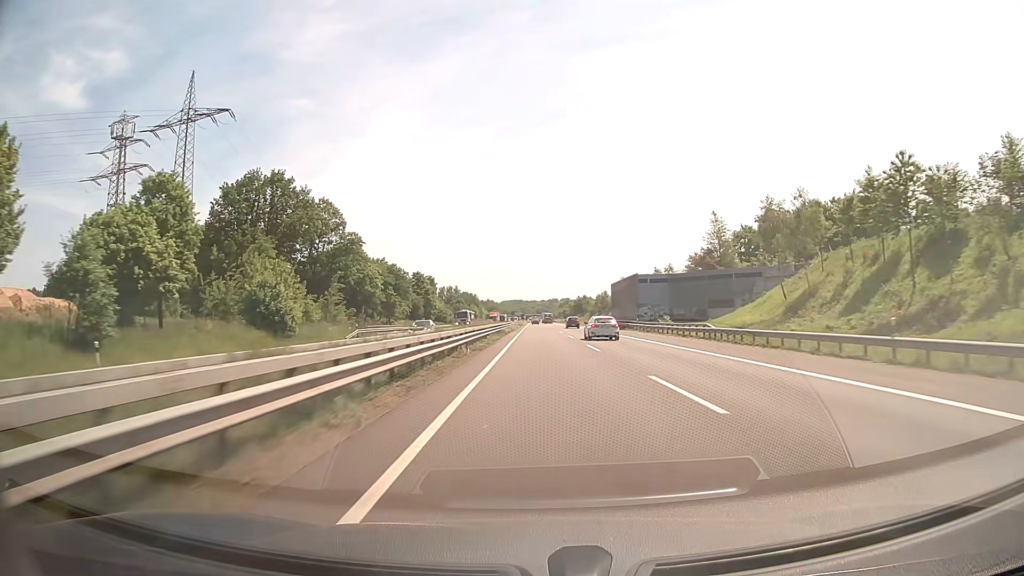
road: motorway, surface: asphalt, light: Day
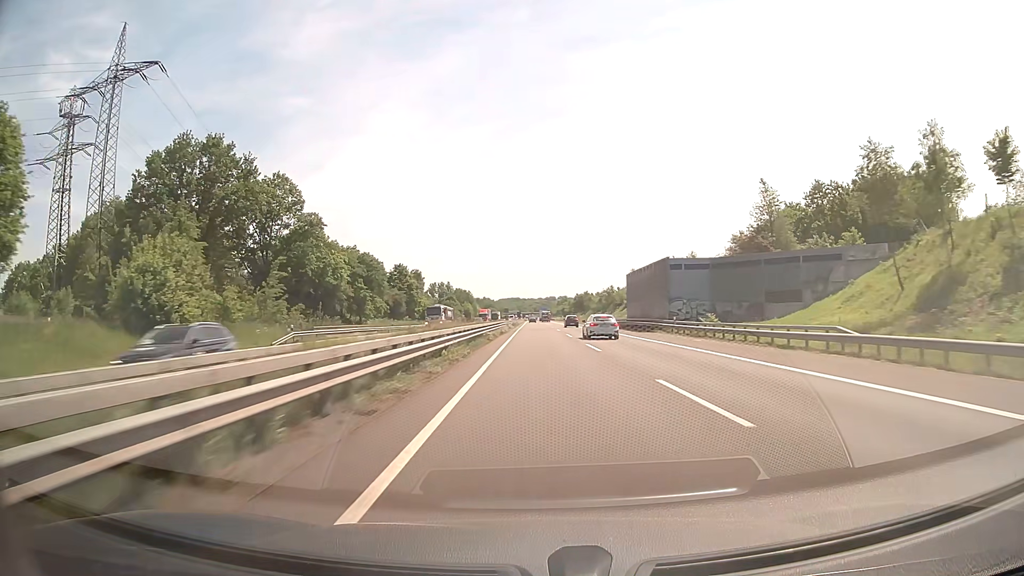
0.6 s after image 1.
(0.0, +19.3) m; 0°
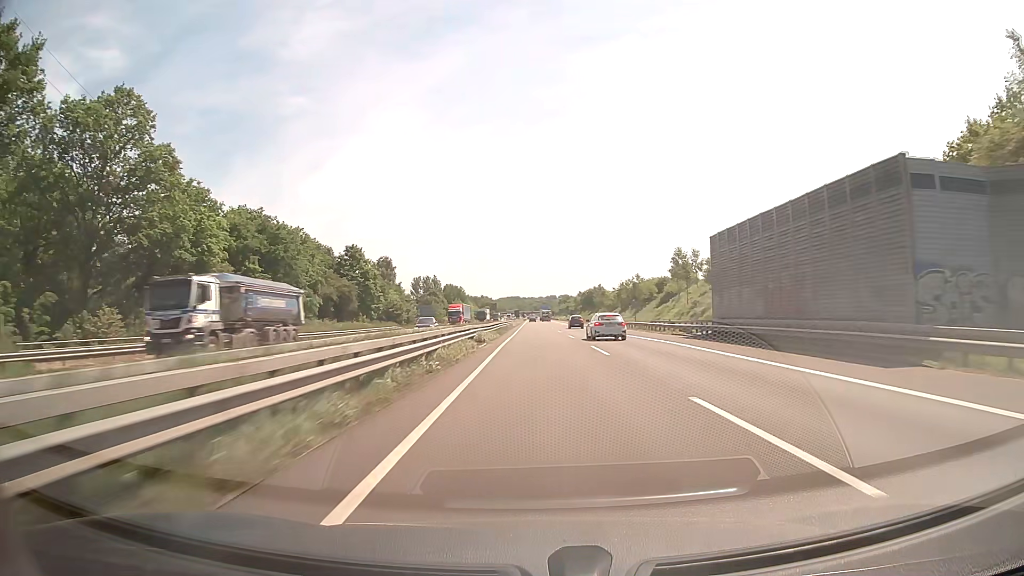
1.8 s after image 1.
(+0.1, +39.4) m; 0°
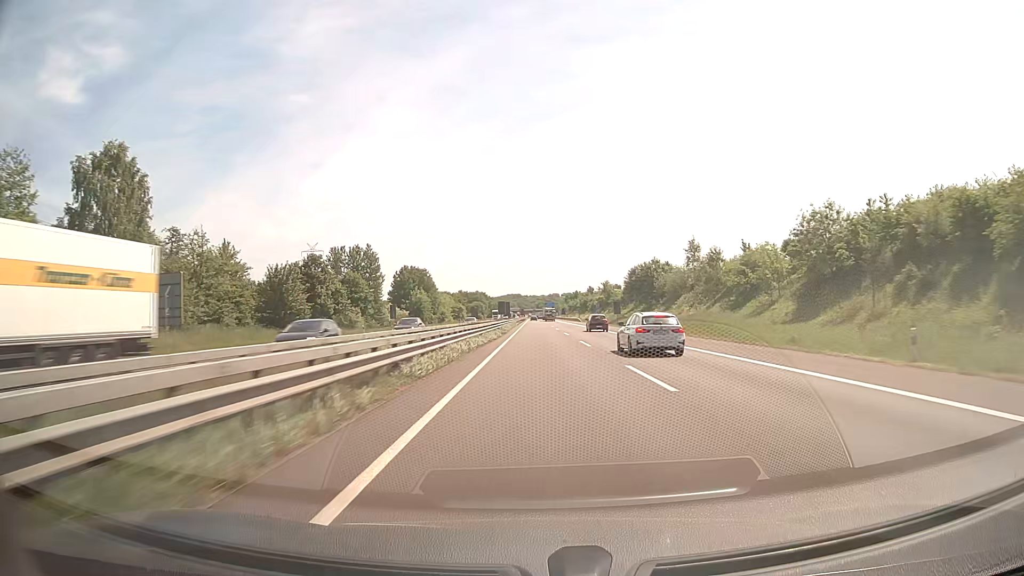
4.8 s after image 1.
(-0.2, +100.9) m; 0°
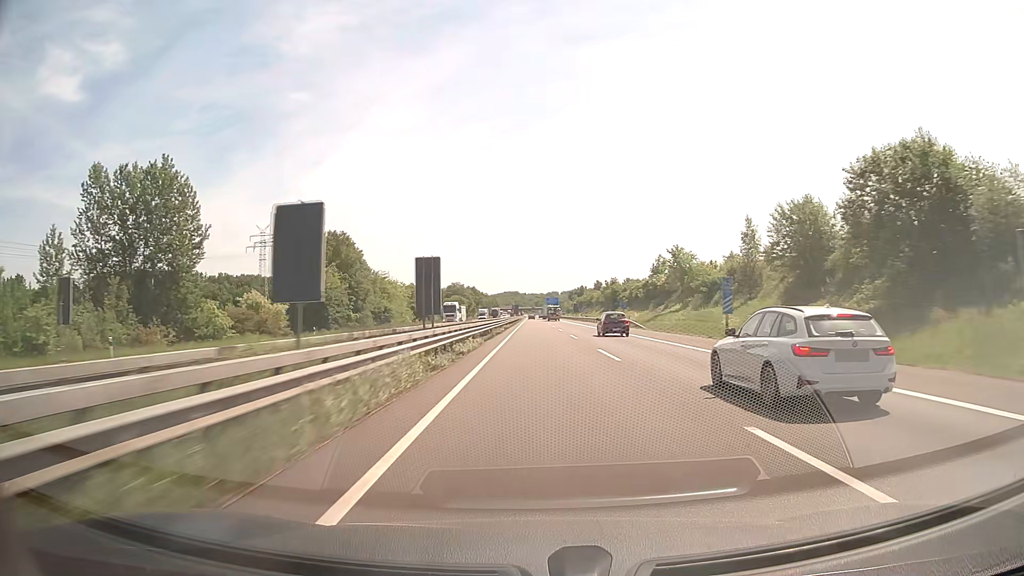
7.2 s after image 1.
(0.0, +81.8) m; 0°
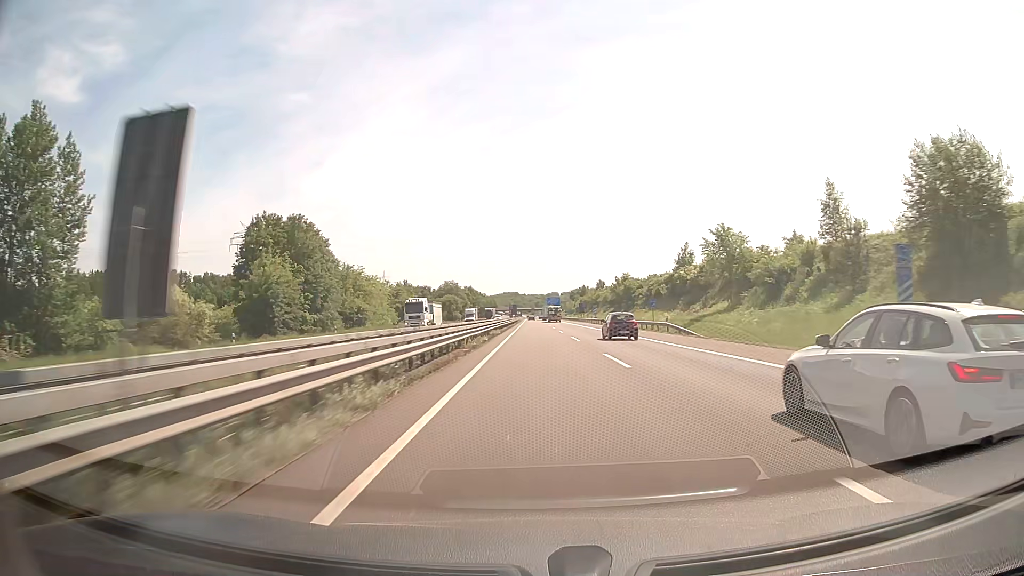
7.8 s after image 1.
(0.0, +20.5) m; 0°
